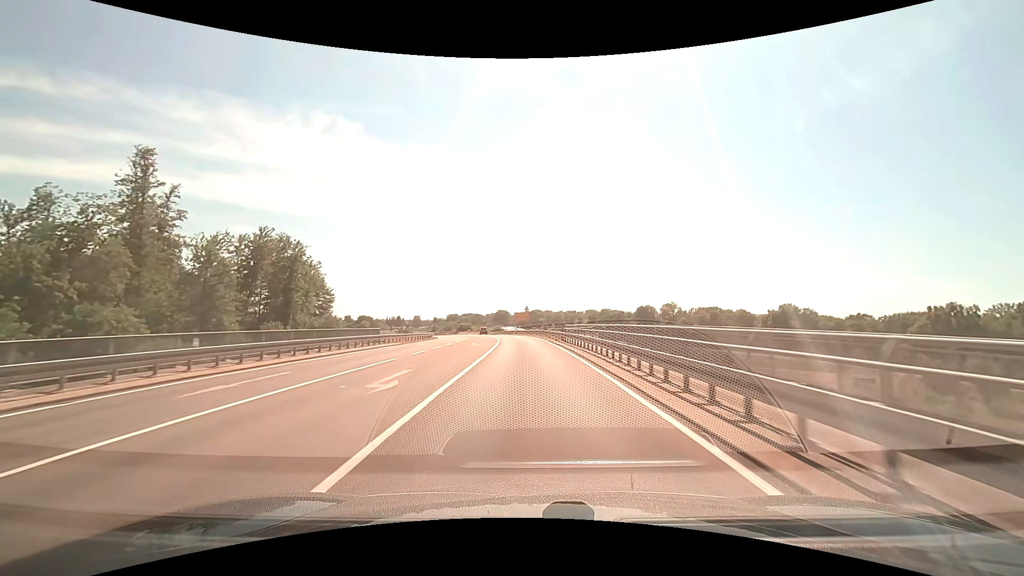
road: secondary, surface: asphalt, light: Day
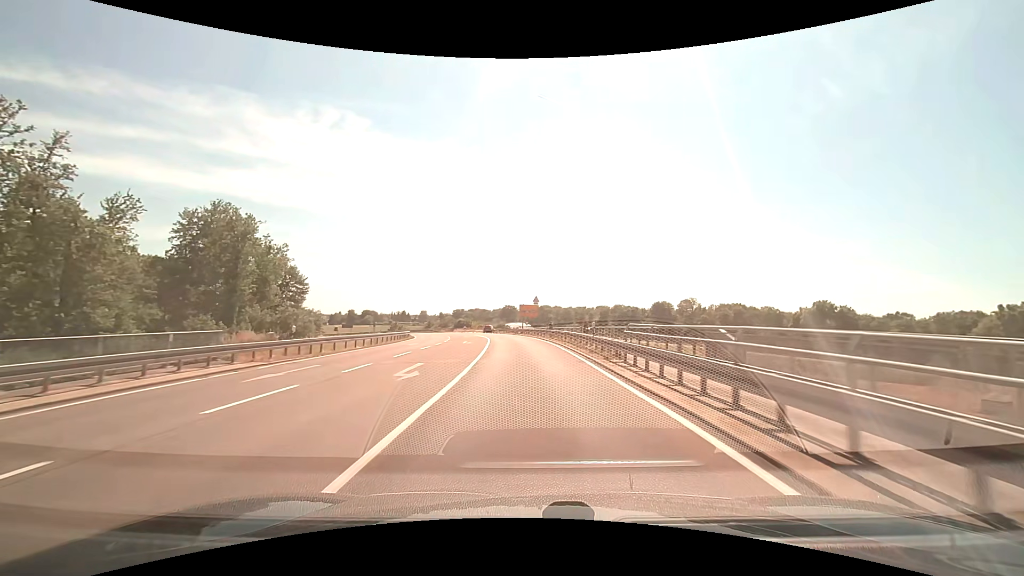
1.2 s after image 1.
(-0.2, +20.8) m; -1°
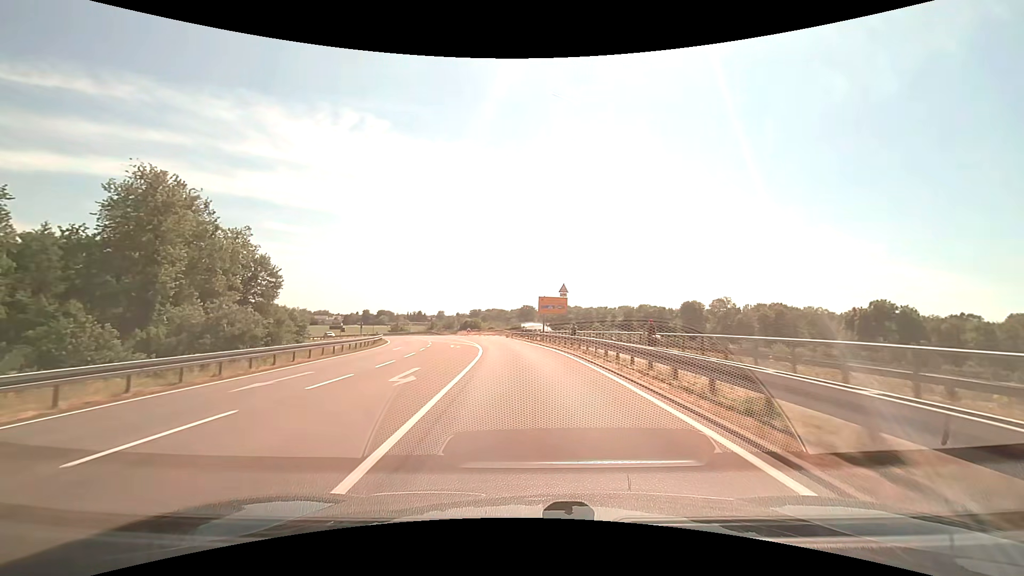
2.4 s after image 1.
(-0.3, +20.7) m; -2°
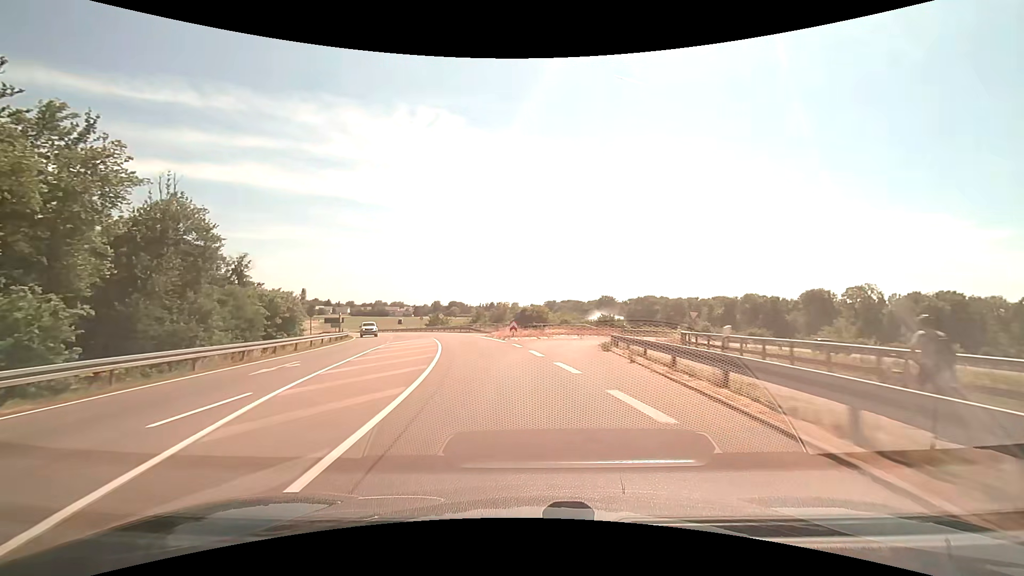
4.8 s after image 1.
(-2.5, +40.9) m; -8°
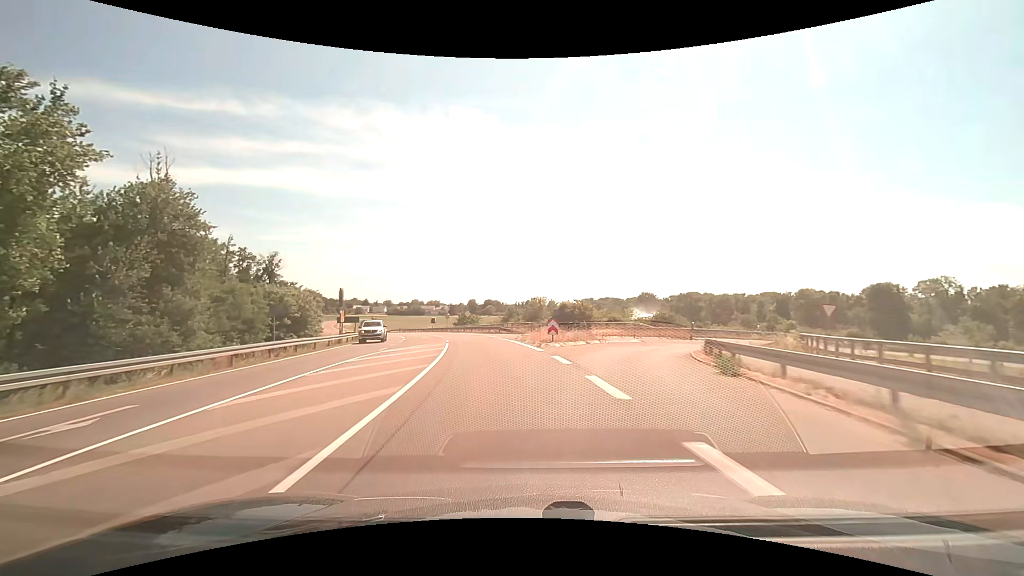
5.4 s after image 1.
(-0.3, +10.2) m; -4°
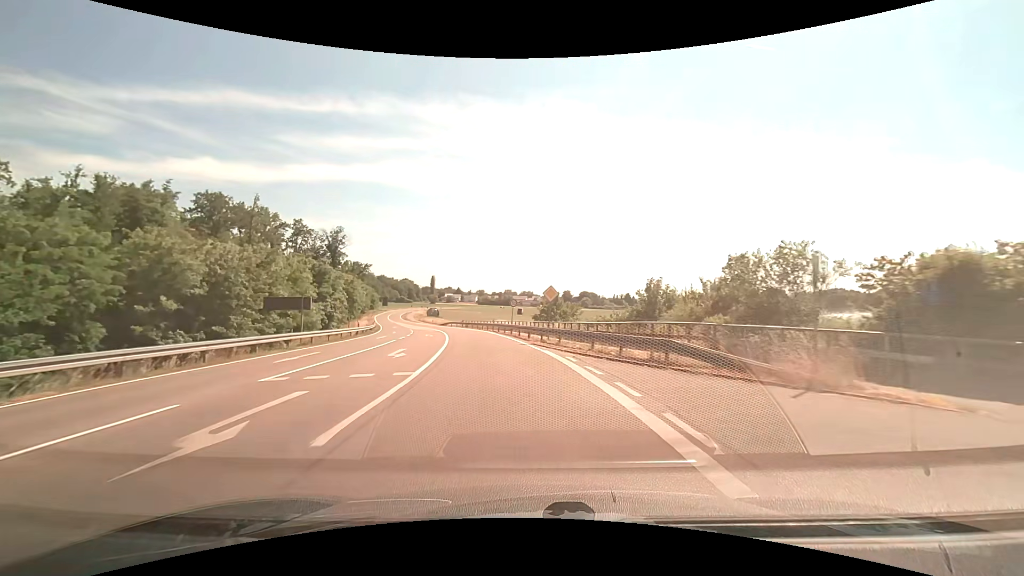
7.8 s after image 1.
(-4.4, +39.5) m; -11°
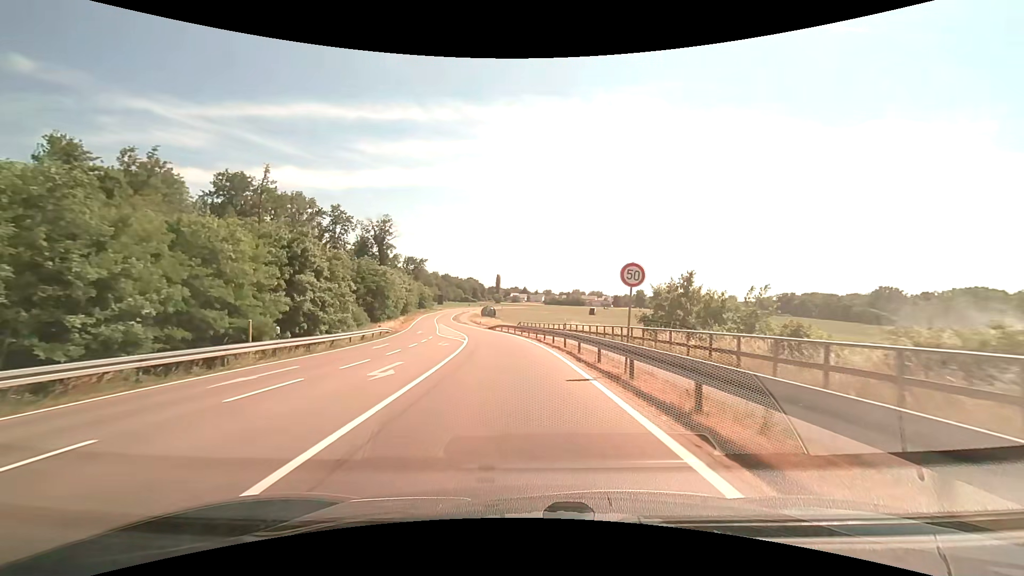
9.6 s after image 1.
(-1.7, +25.5) m; -8°
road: tertiary
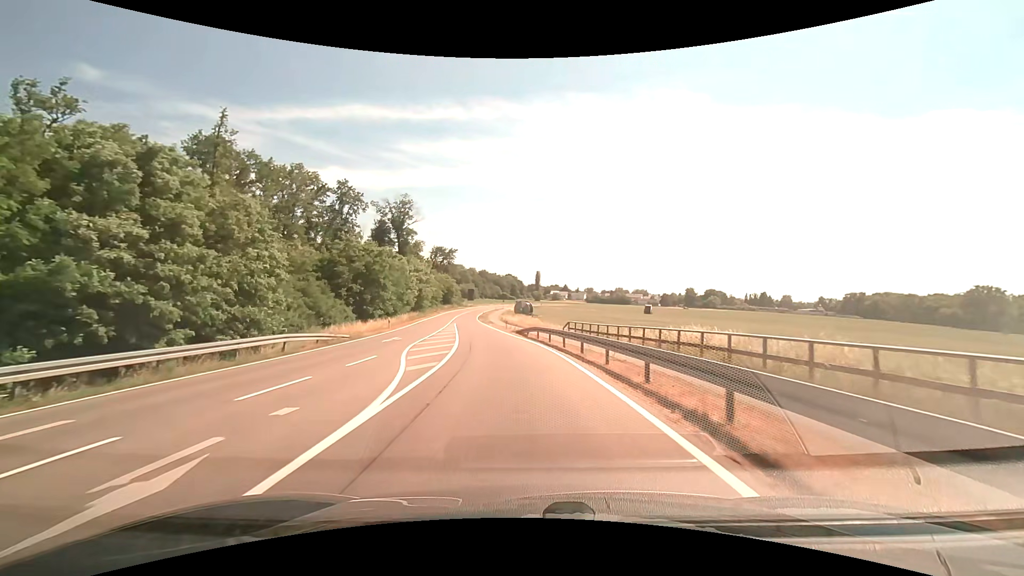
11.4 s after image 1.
(-1.0, +24.3) m; -5°
(0, +10) (-1, +20) (-2, +30) (-4, +40) (-5, +50) (-7, +59) (-9, +69) (-10, +79) (-11, +89) (-12, +99) m
